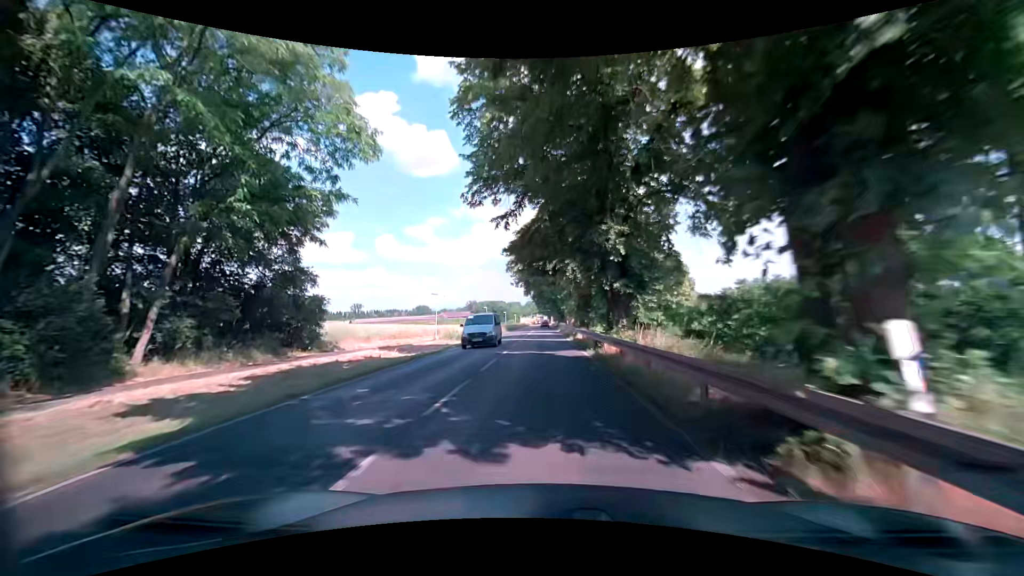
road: primary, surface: asphalt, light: Day
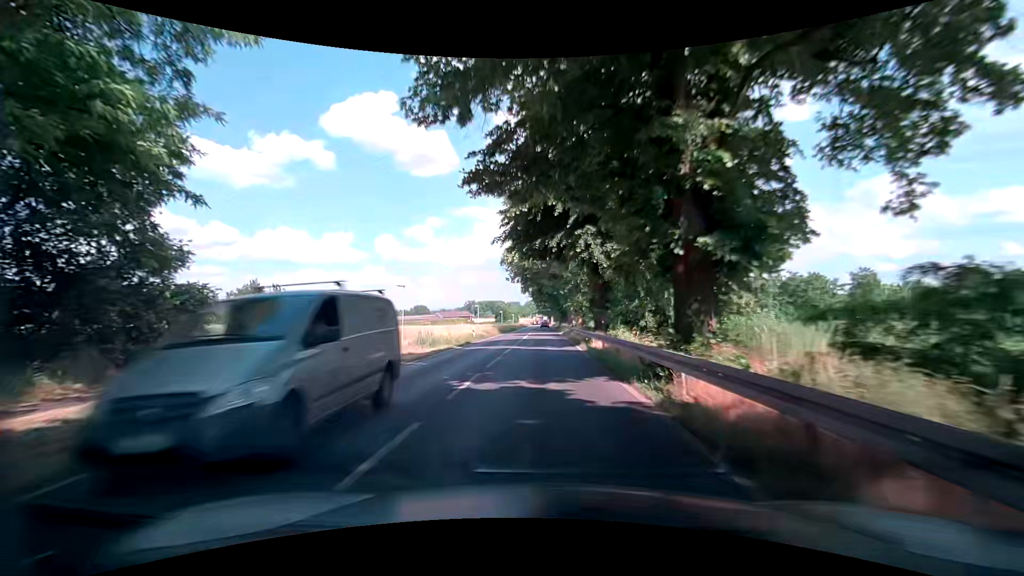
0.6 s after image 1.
(-0.1, +10.8) m; 0°
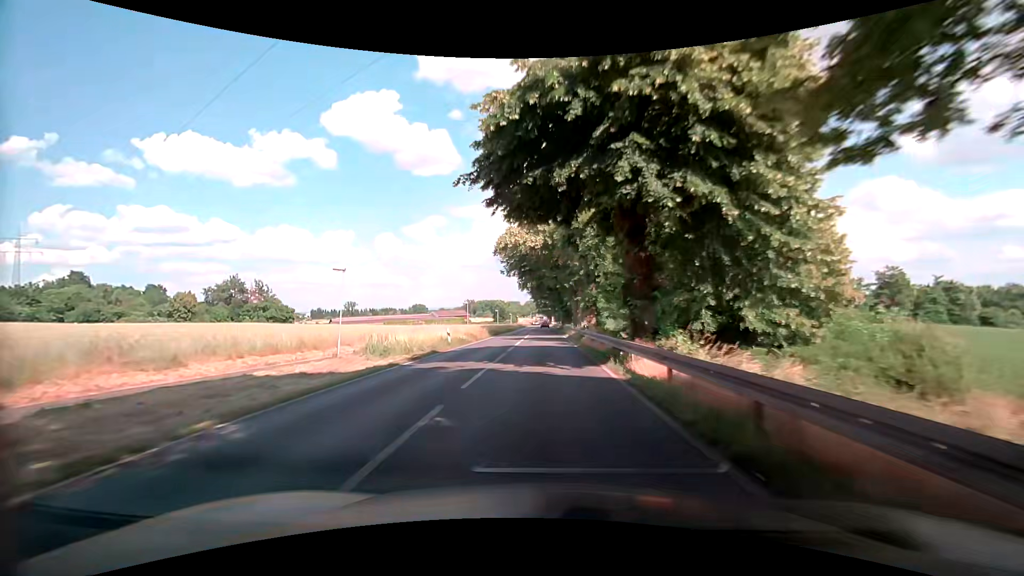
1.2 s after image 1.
(0.0, +10.8) m; +1°
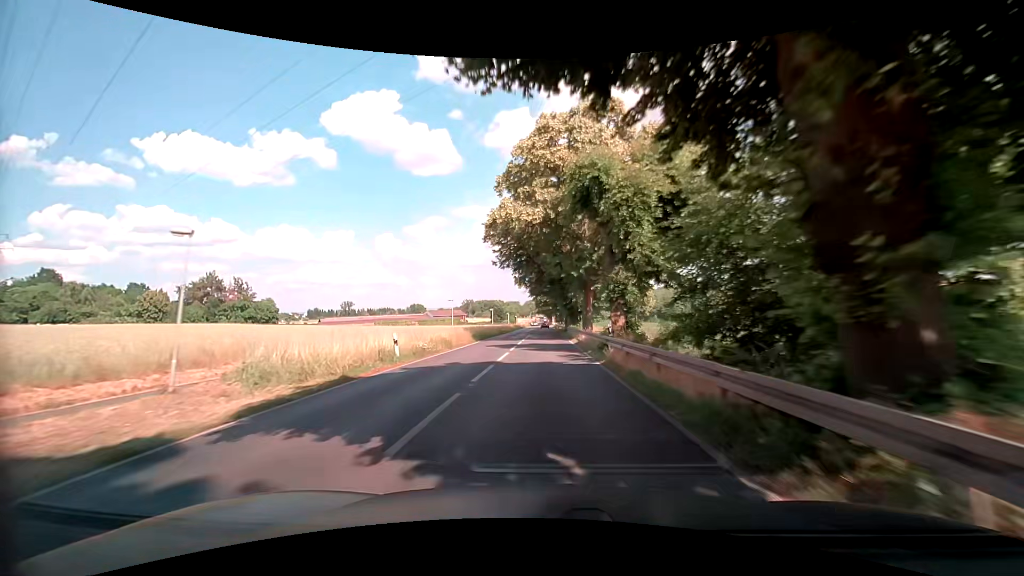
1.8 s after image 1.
(-0.1, +10.8) m; -1°
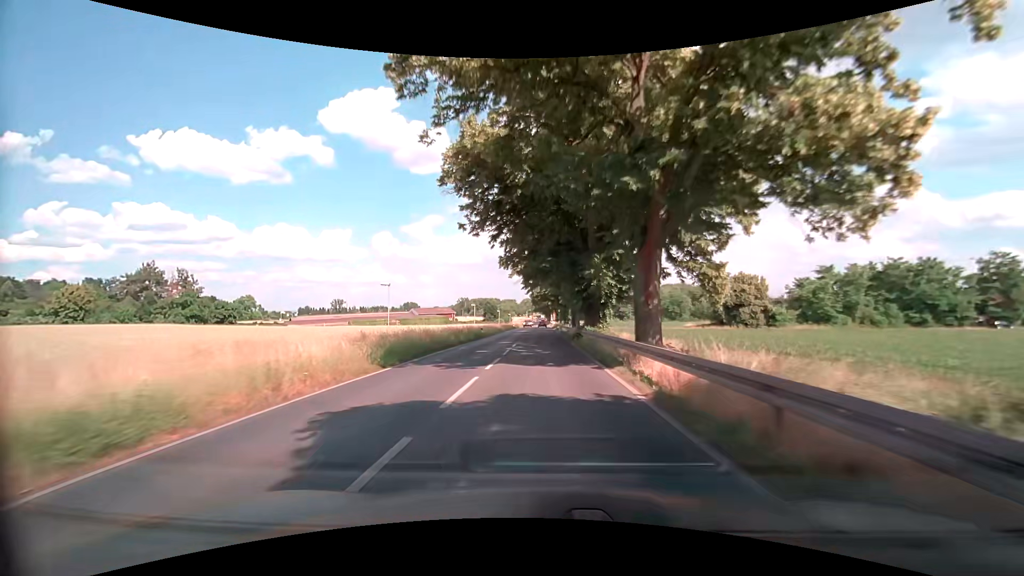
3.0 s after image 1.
(+0.1, +21.5) m; 0°
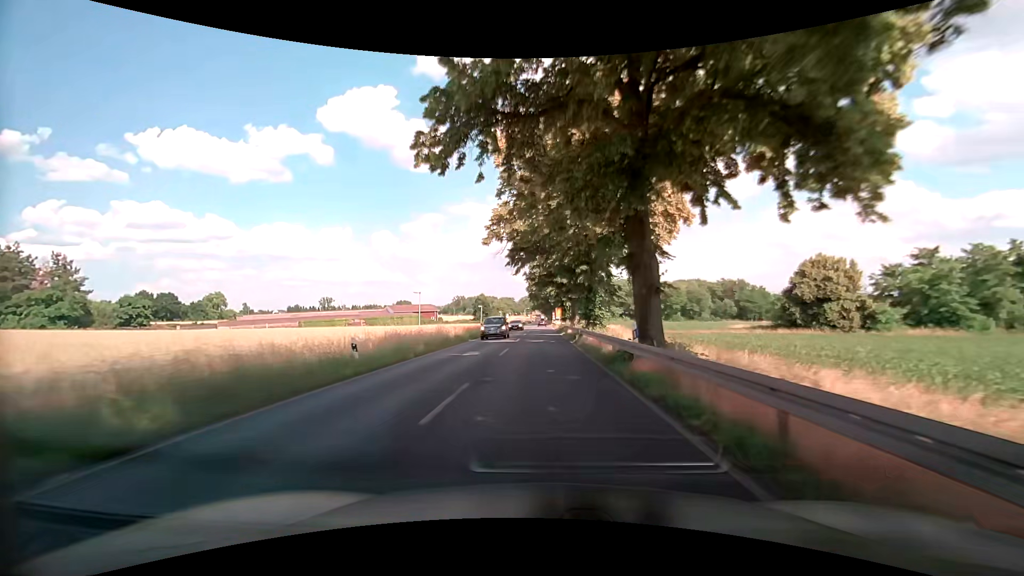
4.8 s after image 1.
(+0.2, +32.3) m; 0°
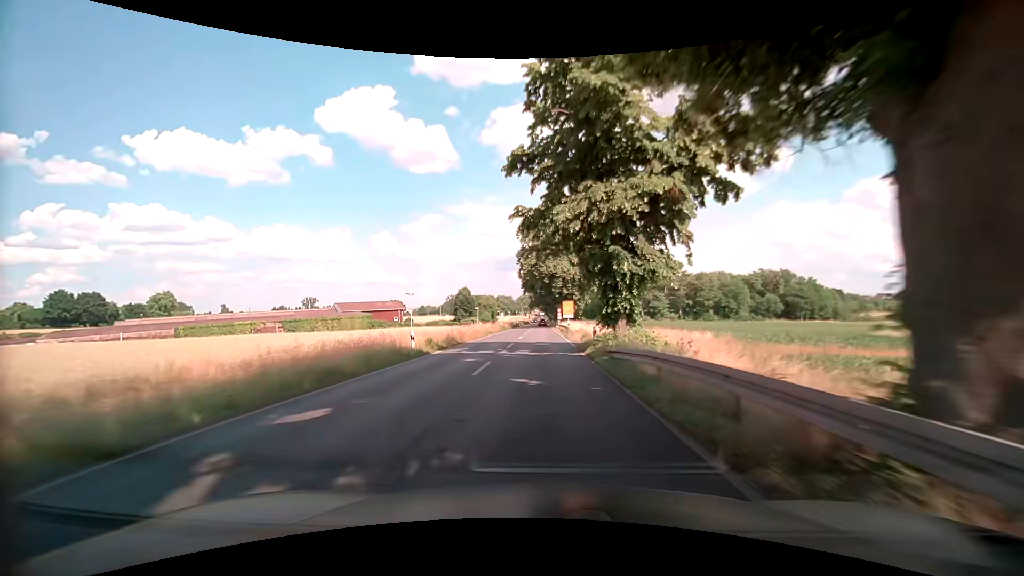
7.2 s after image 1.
(+0.5, +43.0) m; 0°
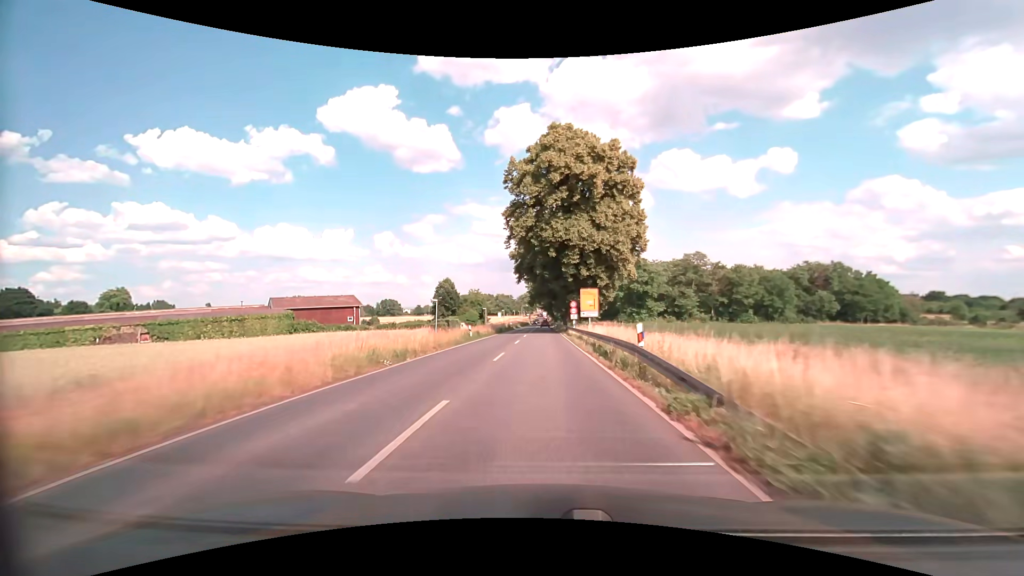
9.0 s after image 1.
(0.0, +32.2) m; 0°
(0, +10) (0, +20) (0, +30) (0, +40) (0, +50) (0, +60) (0, +70) (0, +80) (0, +90) (0, +100) m
